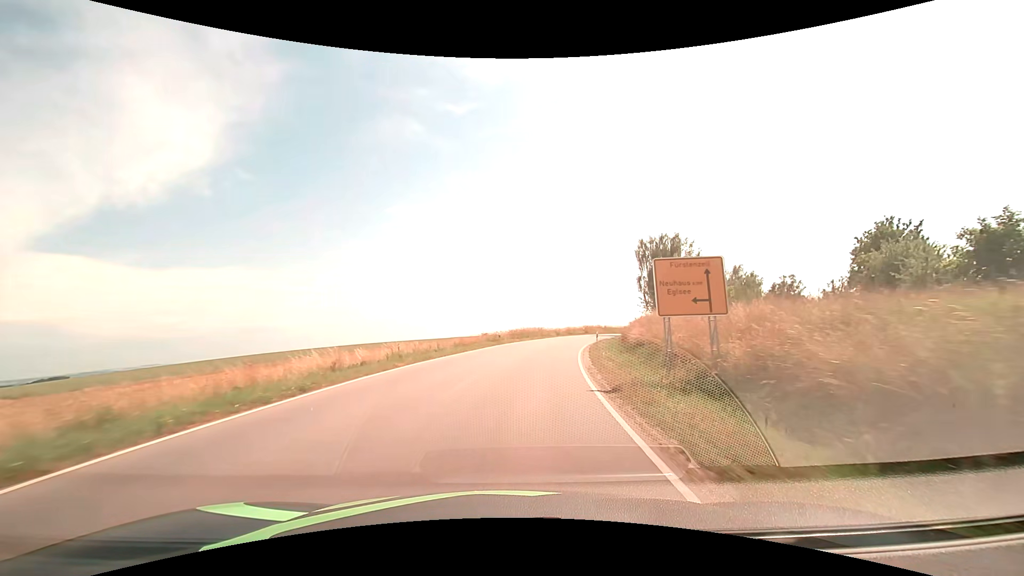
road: tertiary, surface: asphalt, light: Day
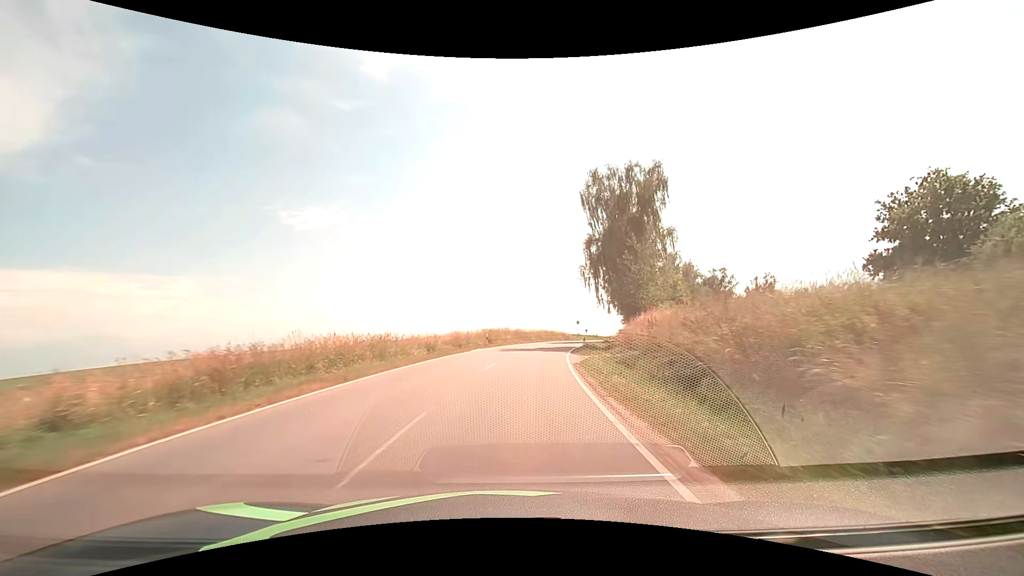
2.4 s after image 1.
(+4.6, +40.0) m; +13°
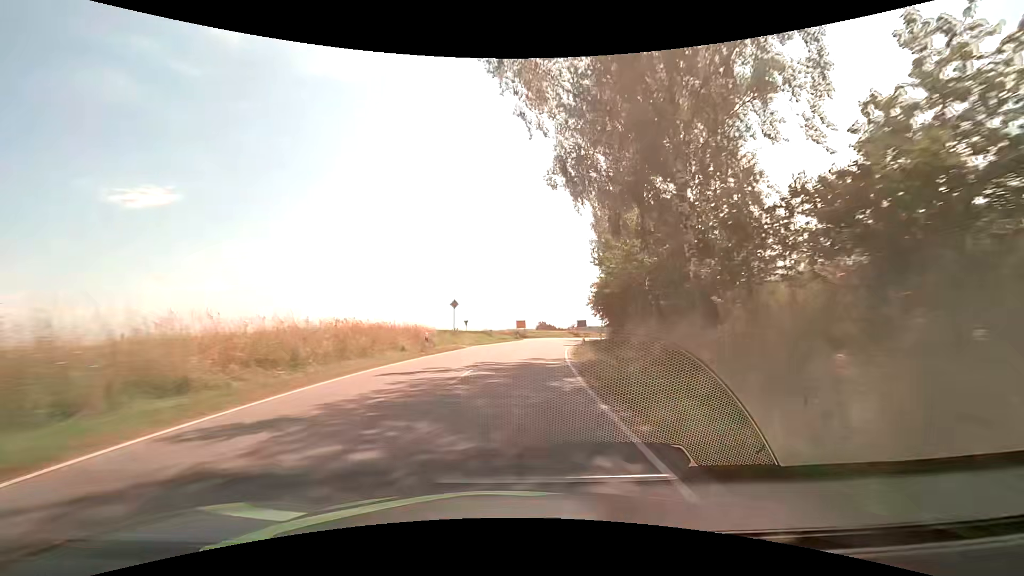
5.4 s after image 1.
(+6.4, +51.4) m; +15°
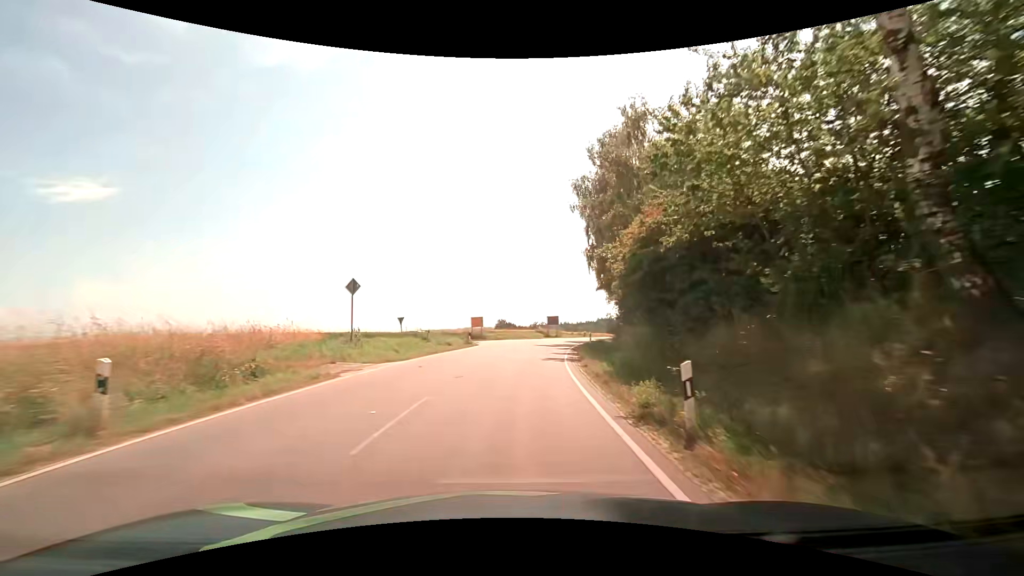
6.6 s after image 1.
(+0.7, +17.5) m; +5°
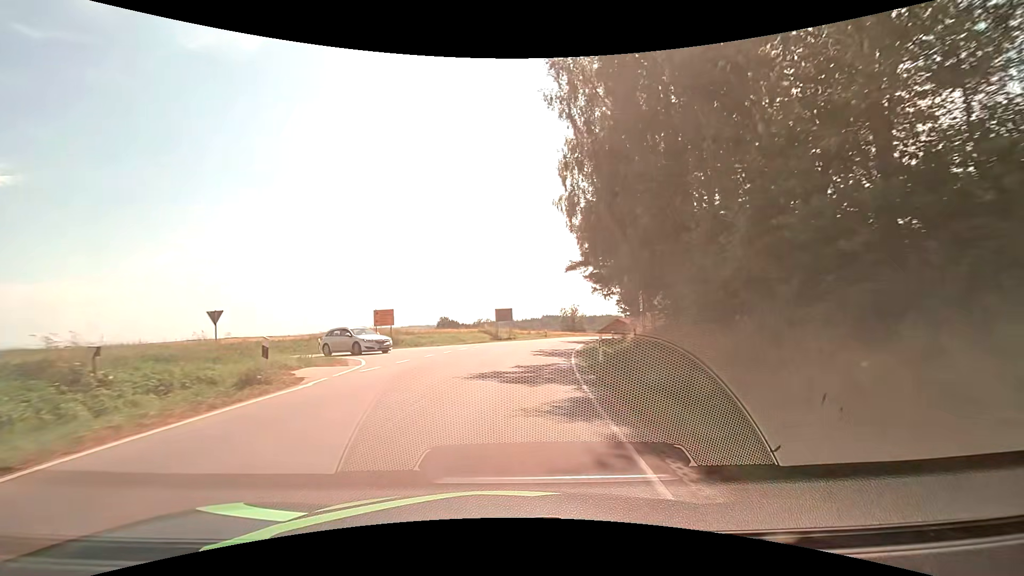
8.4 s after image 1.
(+1.3, +22.1) m; +6°
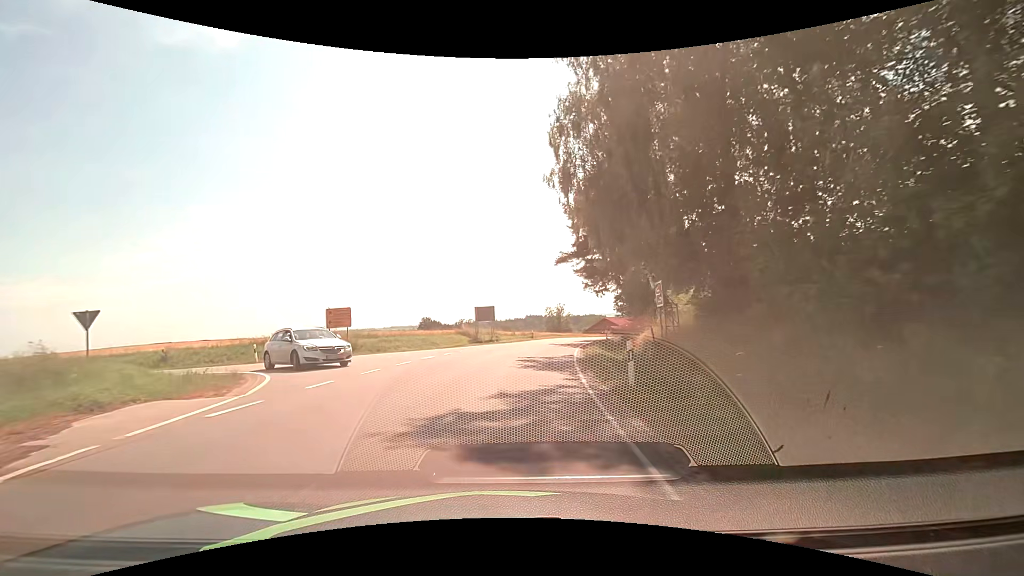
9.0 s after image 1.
(+0.1, +6.1) m; +2°
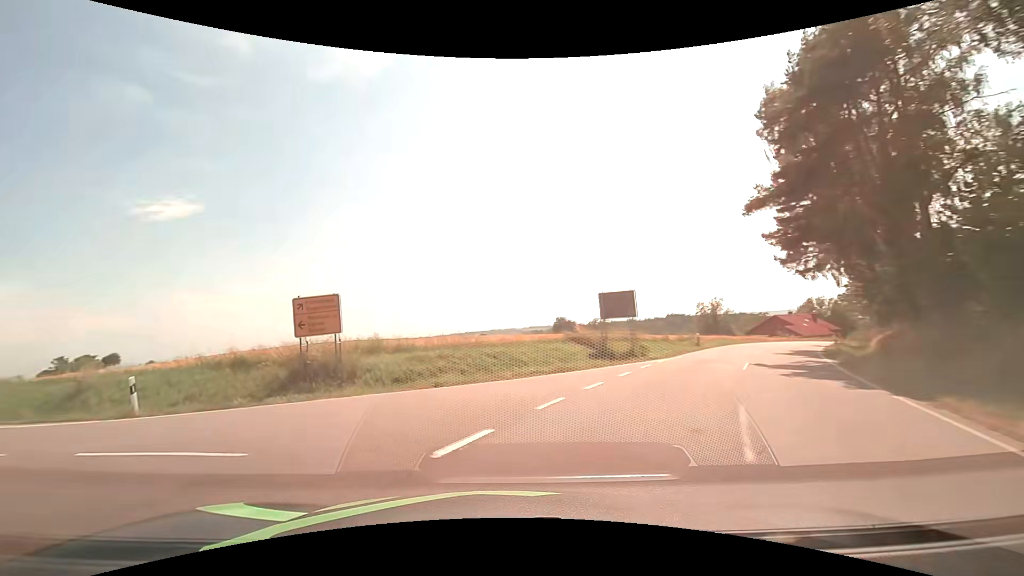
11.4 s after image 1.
(-0.1, +17.6) m; -16°
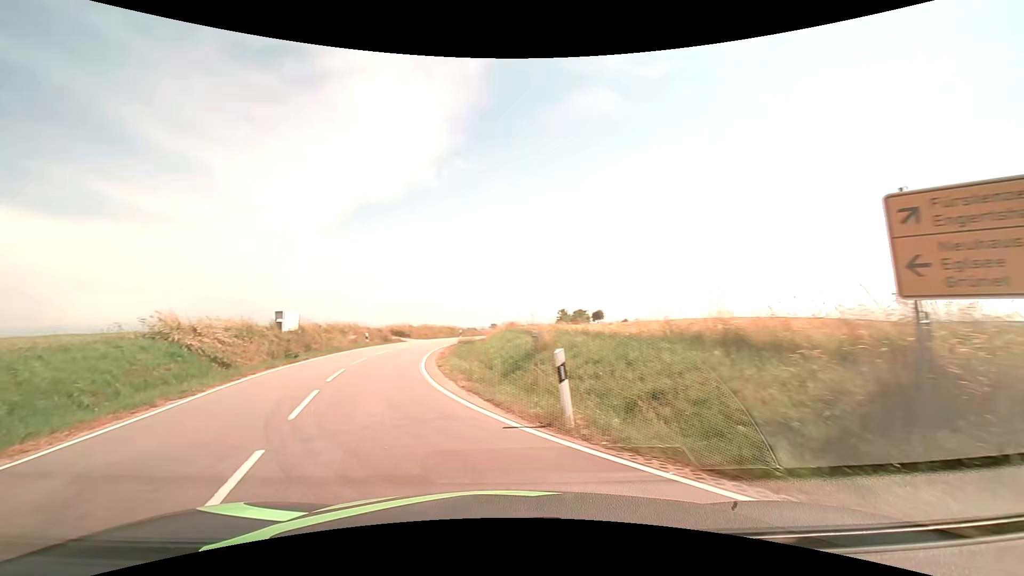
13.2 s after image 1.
(-4.1, +9.5) m; -46°
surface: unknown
(-2, +10) (-5, +19) (-7, +29) (-7, +39) (-7, +49) (-6, +59) (-5, +69) (-4, +79) (-3, +89) (-2, +99) m
